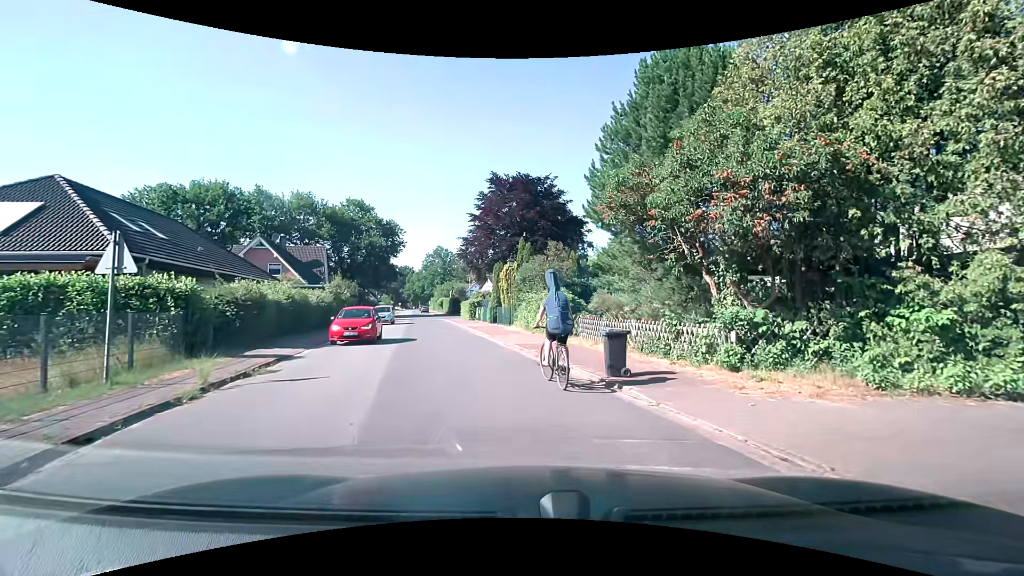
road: unclassified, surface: asphalt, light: Day
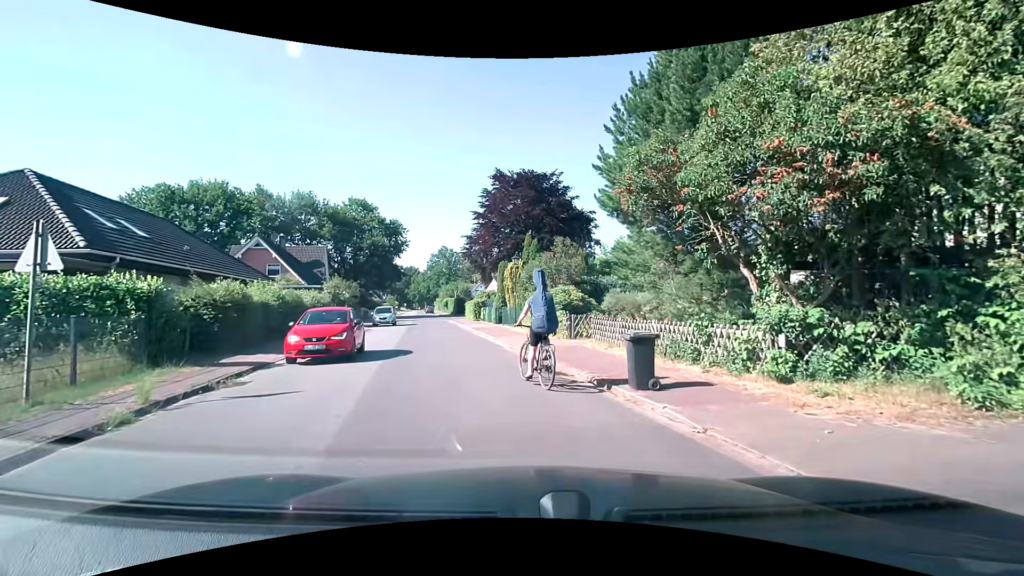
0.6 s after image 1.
(0.0, +1.6) m; 0°
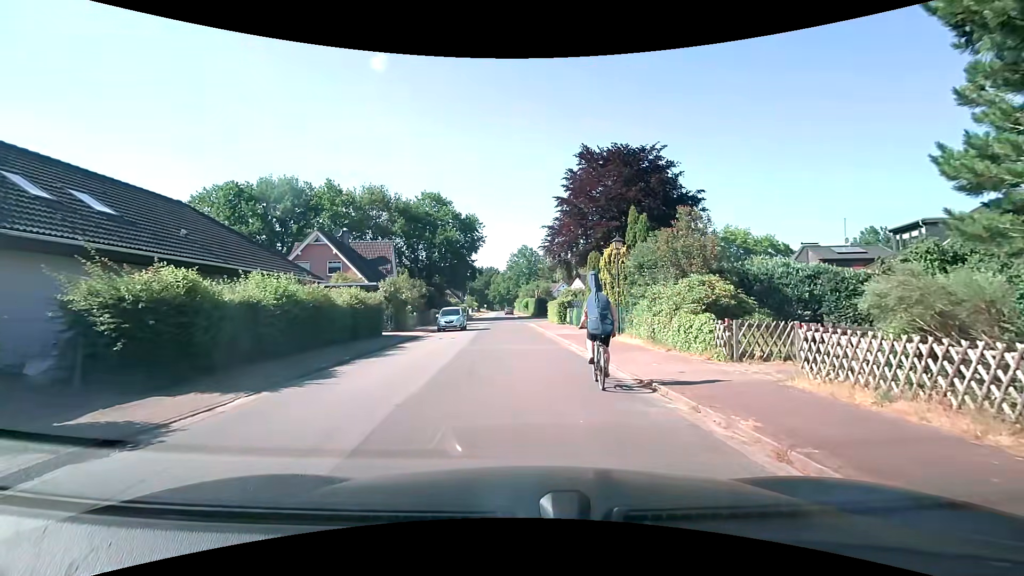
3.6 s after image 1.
(-0.8, +7.7) m; -11°
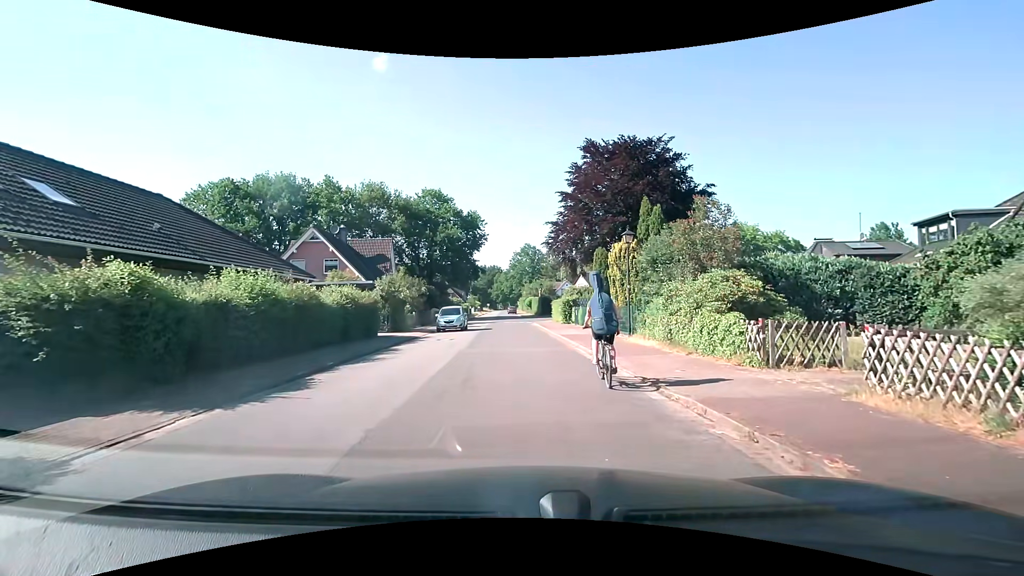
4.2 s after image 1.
(0.0, +1.5) m; +1°
